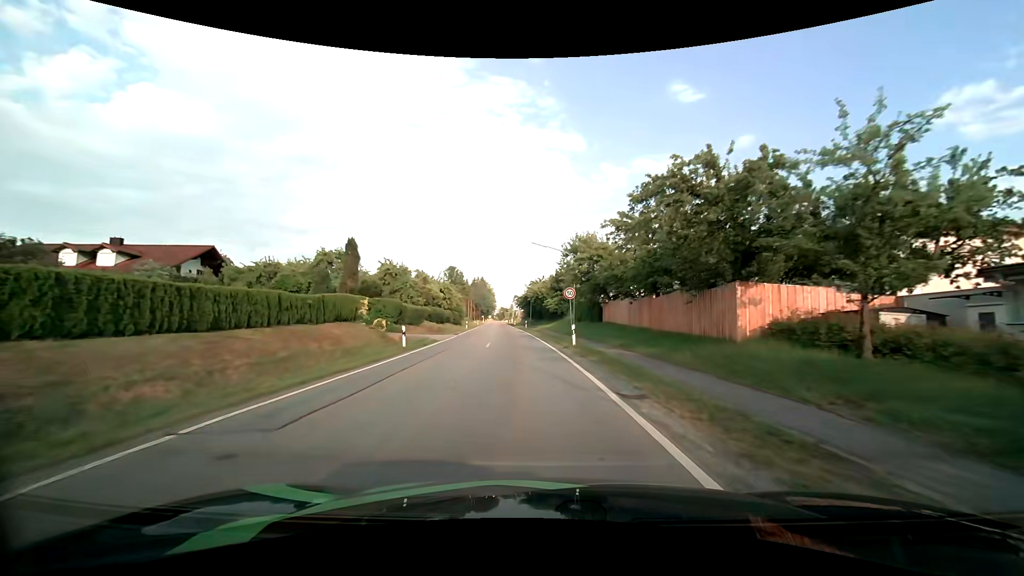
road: tertiary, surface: asphalt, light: Day
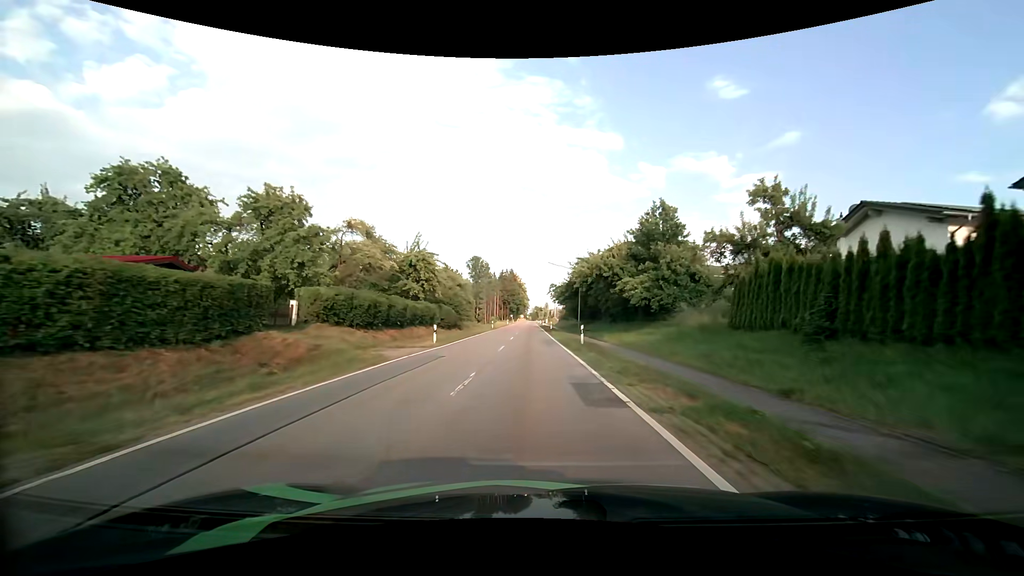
(-2.1, +39.1) m; -4°
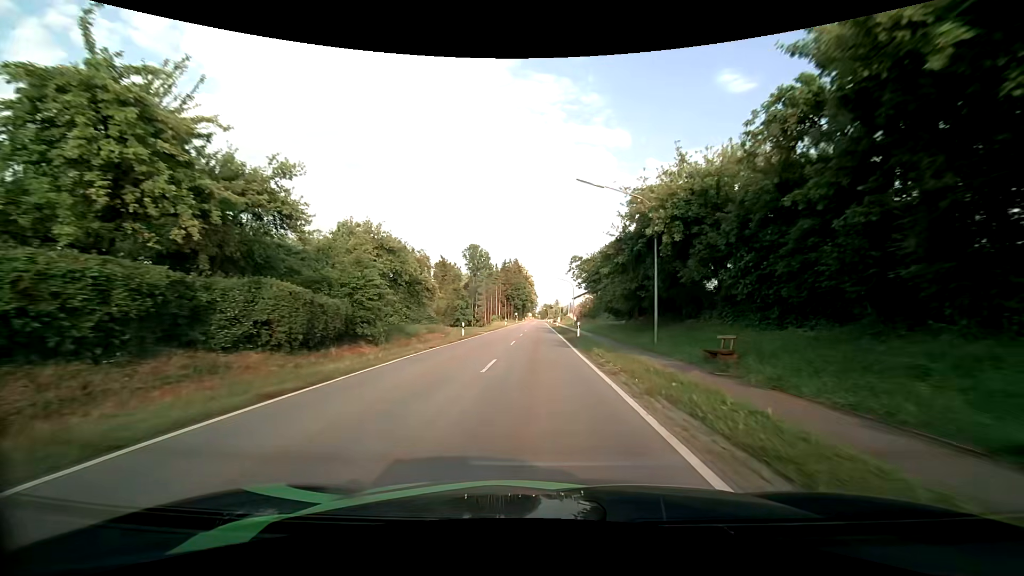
(-0.4, +32.8) m; -1°
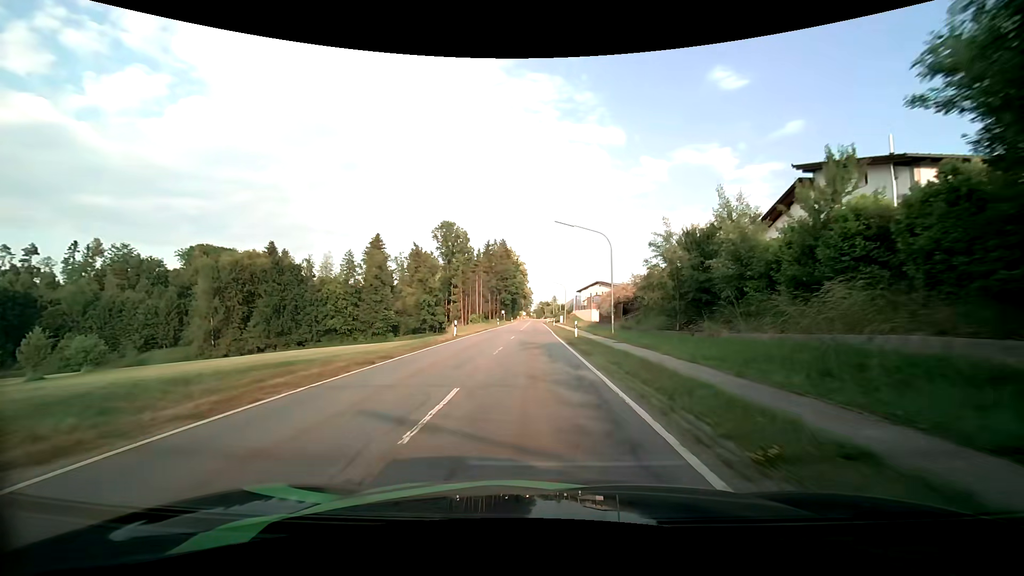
(+0.1, +43.0) m; 0°
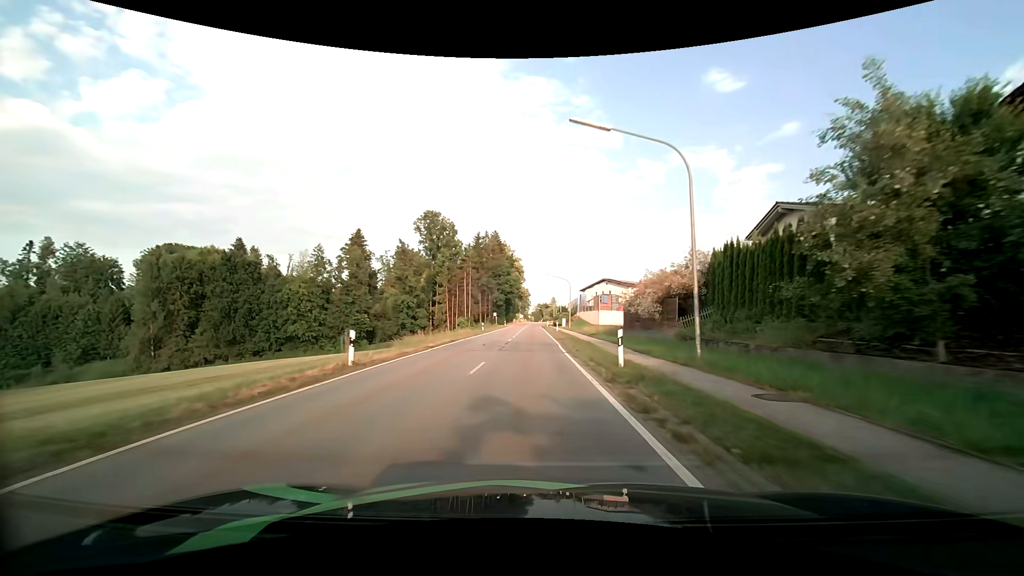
(+0.1, +17.5) m; 0°
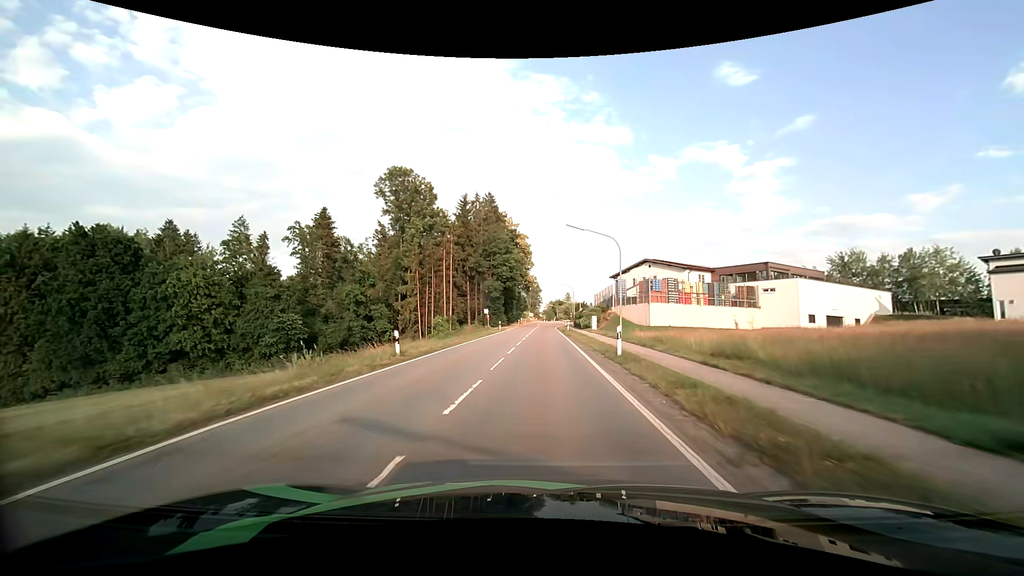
(-0.3, +35.1) m; -1°
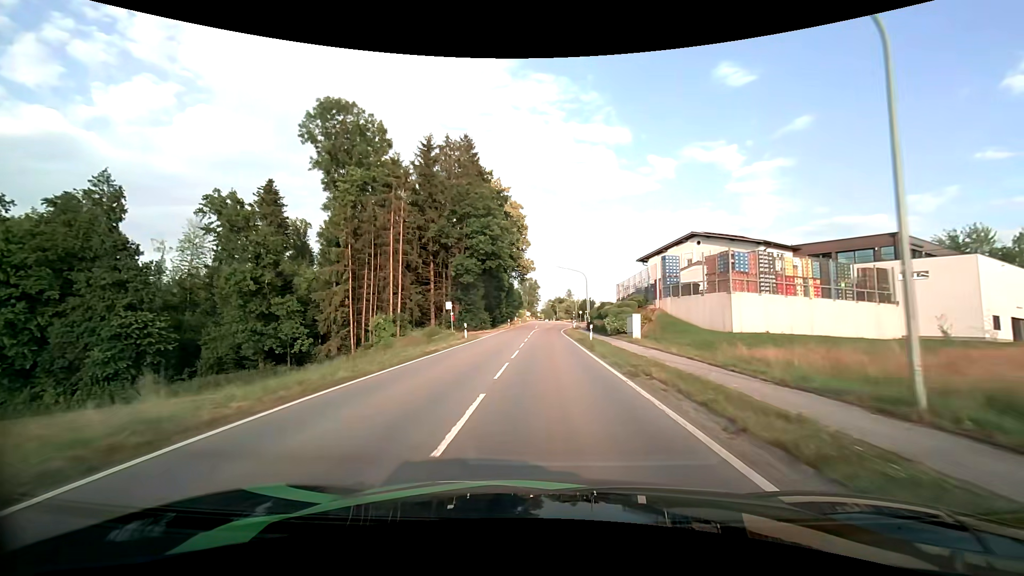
(0.0, +26.1) m; 0°
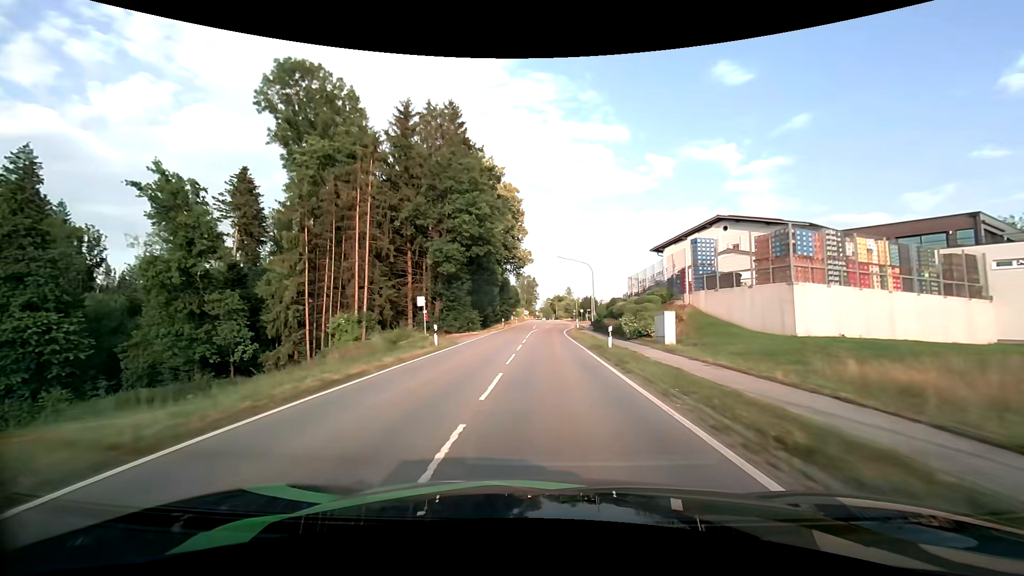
(0.0, +8.7) m; 0°
(0, +10) (0, +20) (0, +30) (+1, +40) (+1, +50) (+2, +60) (+3, +70) (+3, +80) (+4, +90) (+4, +100) m
